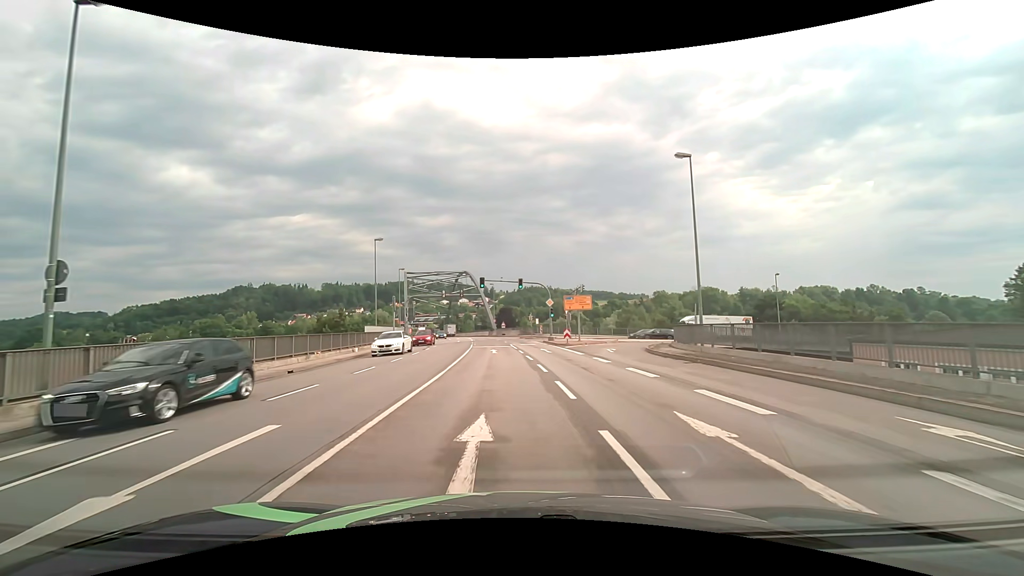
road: primary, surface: asphalt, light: Day
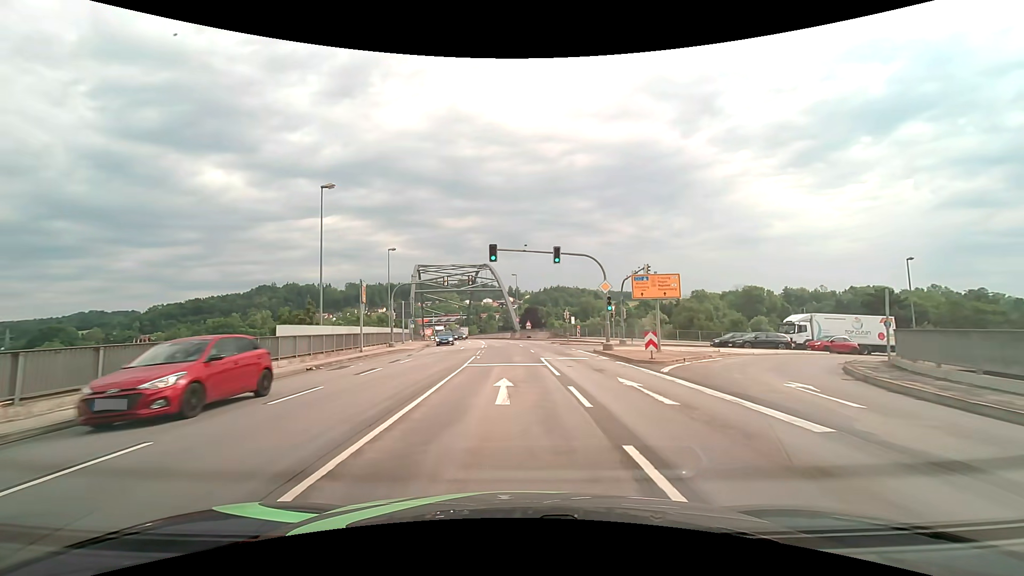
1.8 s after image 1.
(-0.5, +18.7) m; -3°
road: primary_link
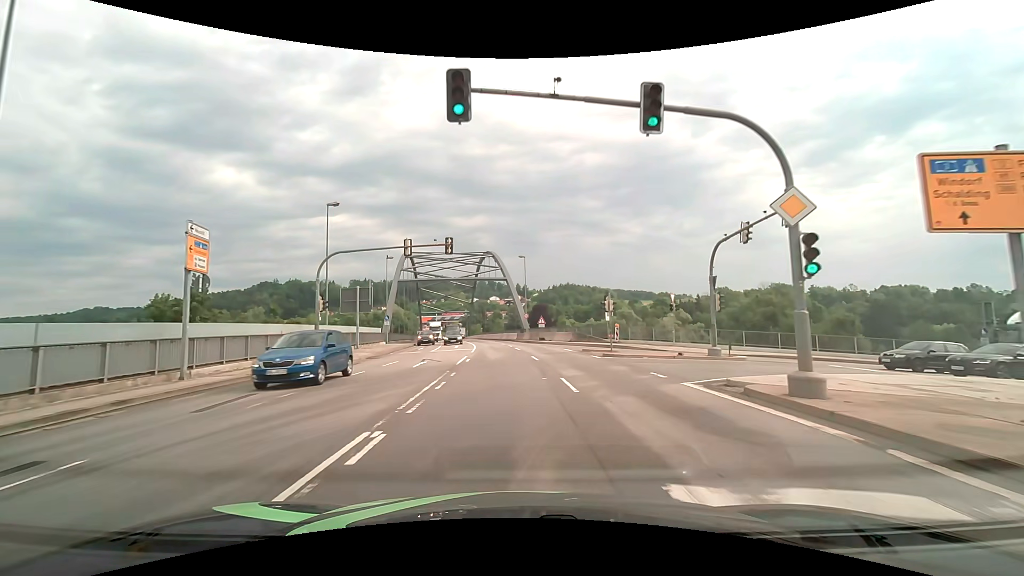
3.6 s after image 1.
(-0.1, +19.1) m; -1°
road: primary
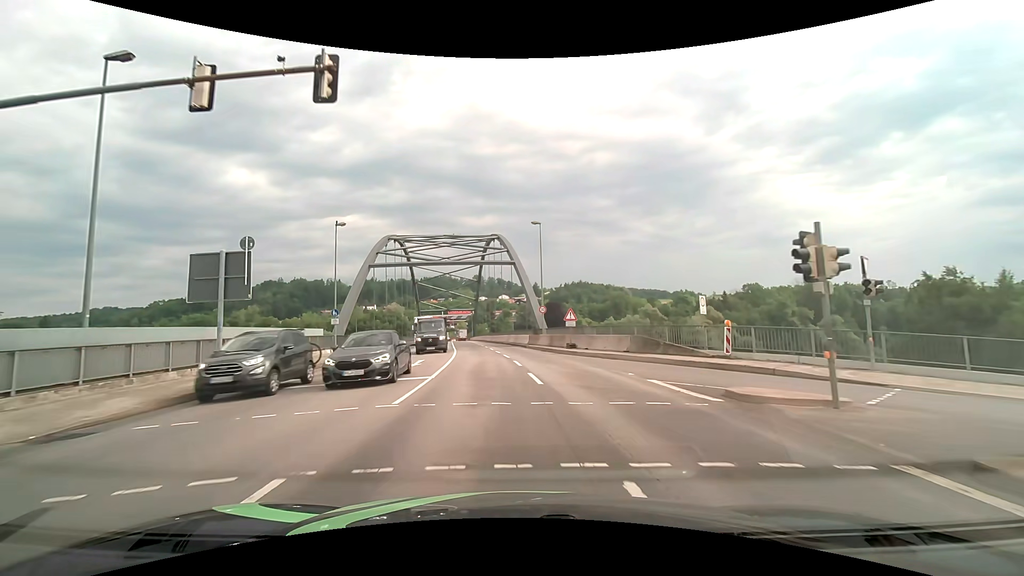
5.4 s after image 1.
(-0.1, +19.5) m; -1°
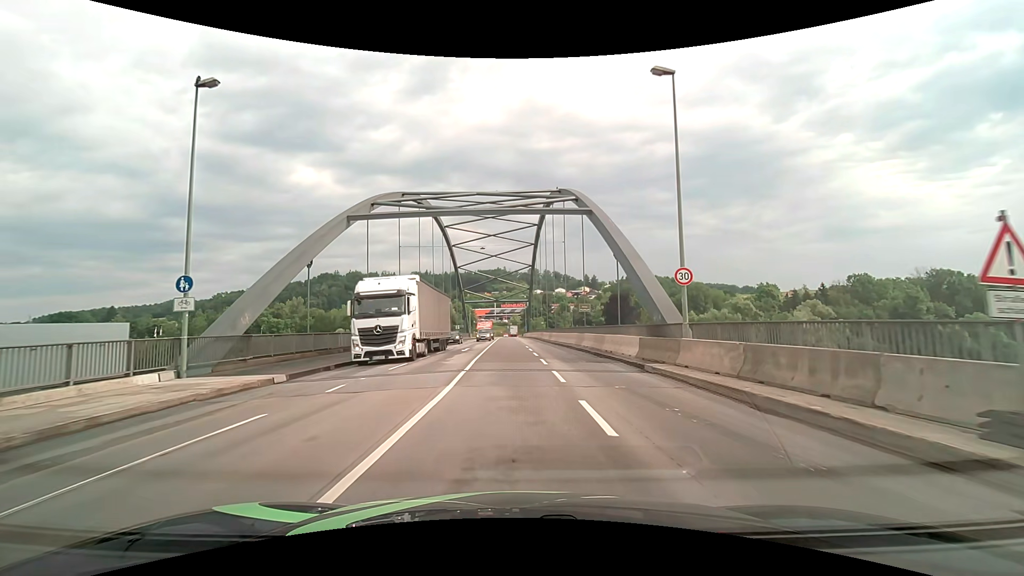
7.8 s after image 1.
(-1.4, +23.7) m; -6°
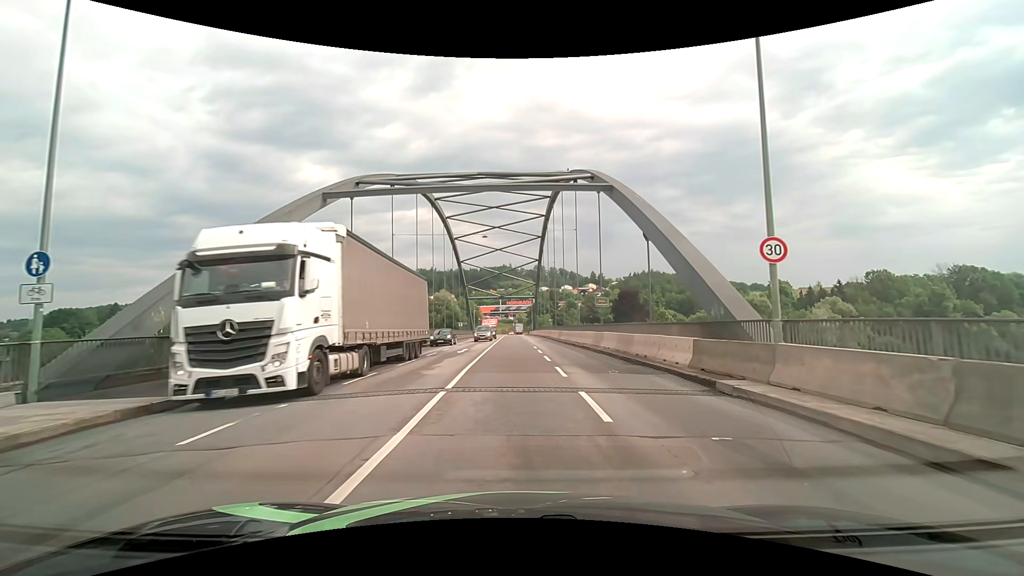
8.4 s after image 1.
(0.0, +5.3) m; -1°
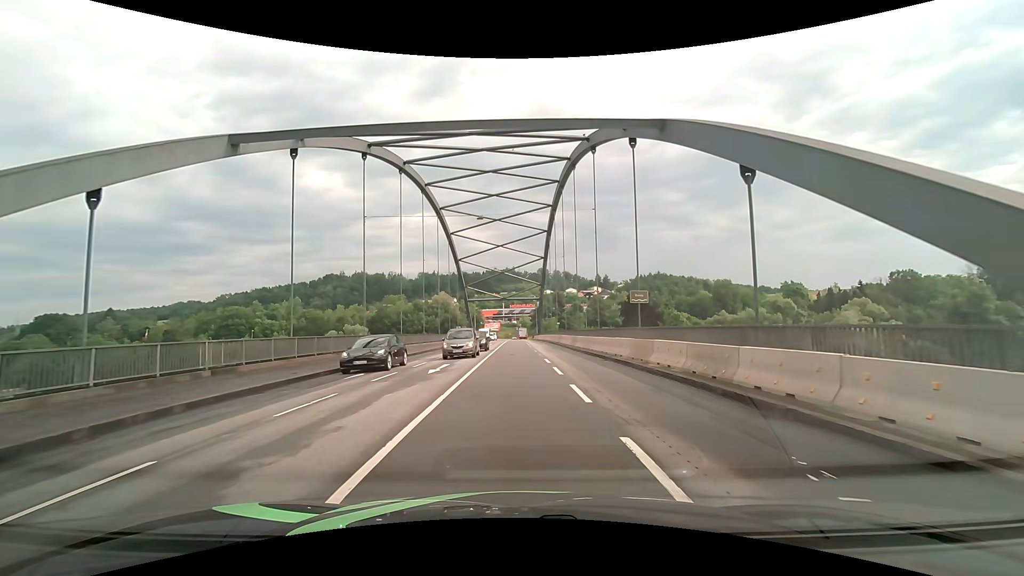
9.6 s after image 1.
(0.0, +9.8) m; 0°
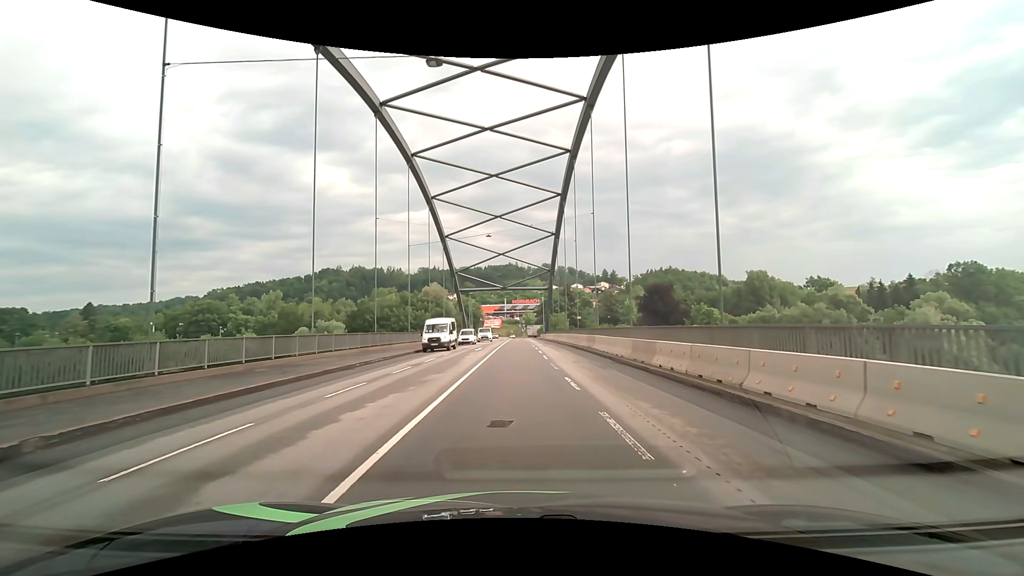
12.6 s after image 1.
(-0.1, +21.8) m; 0°
(0, +10) (0, +20) (0, +30) (0, +40) (0, +50) (0, +60) (0, +70) (0, +80) (0, +90) (0, +100) m
